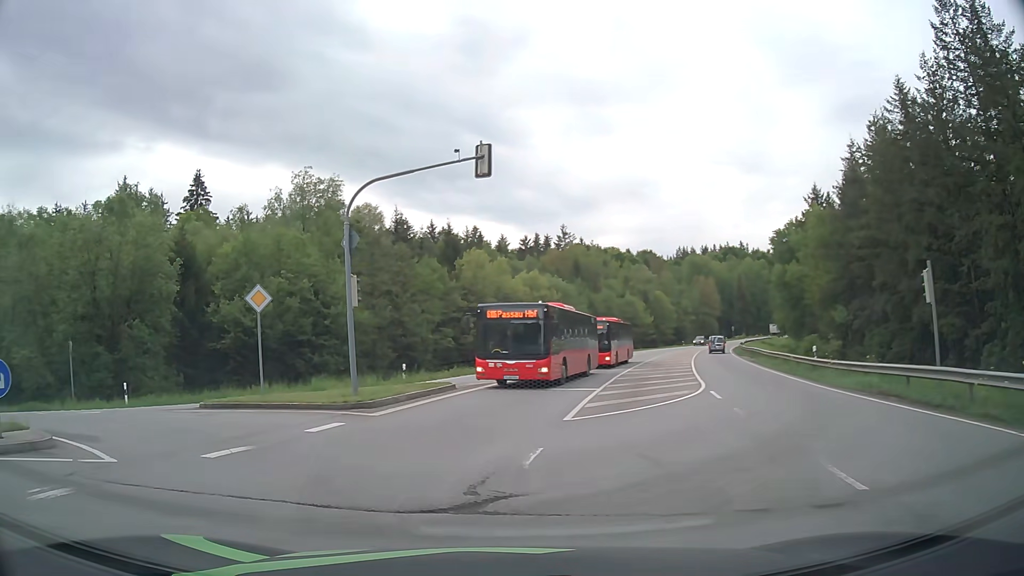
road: secondary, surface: asphalt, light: Day
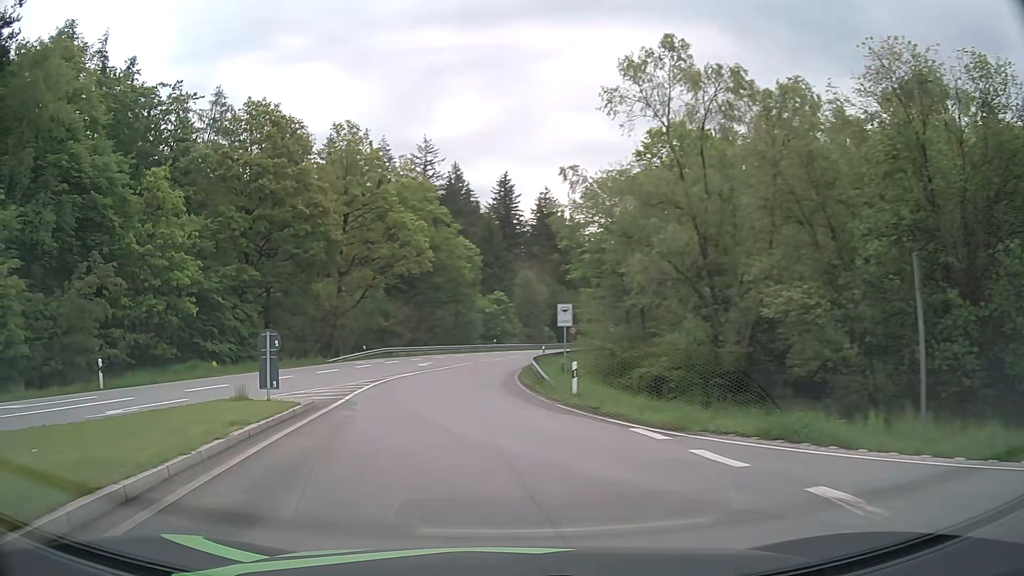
(-11.2, +15.8) m; -68°
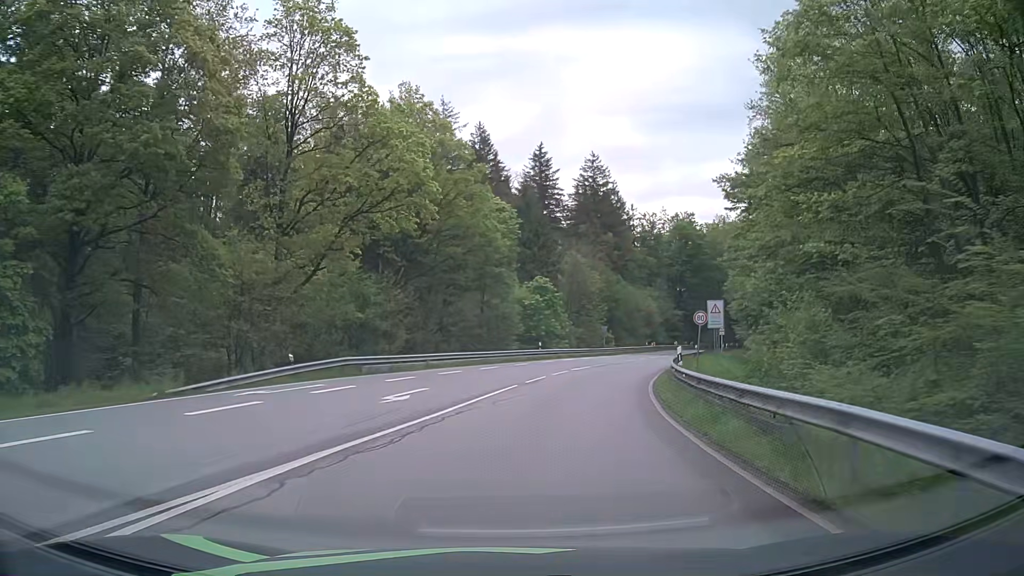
(-2.0, +26.5) m; -3°
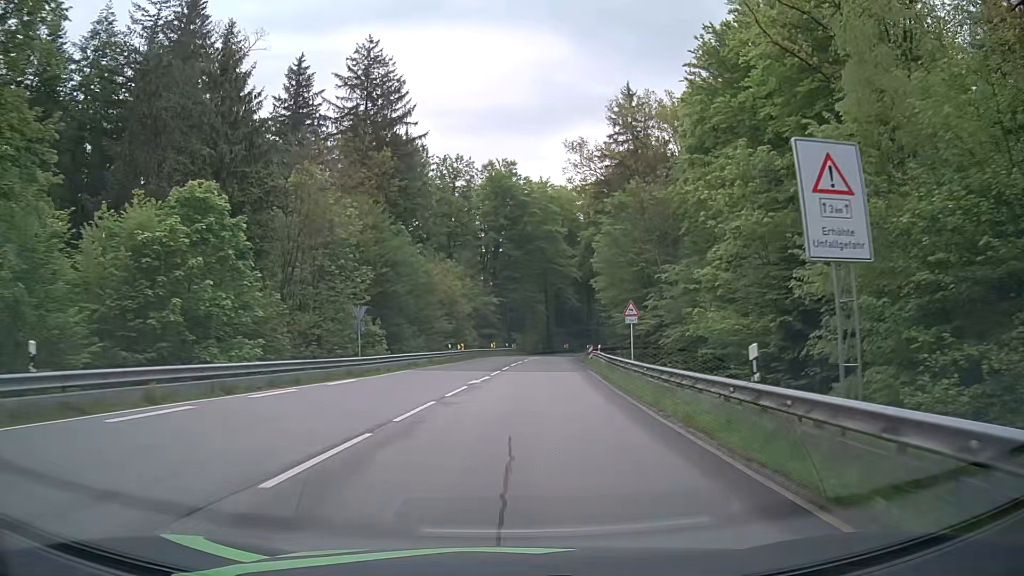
(+7.3, +41.6) m; +18°
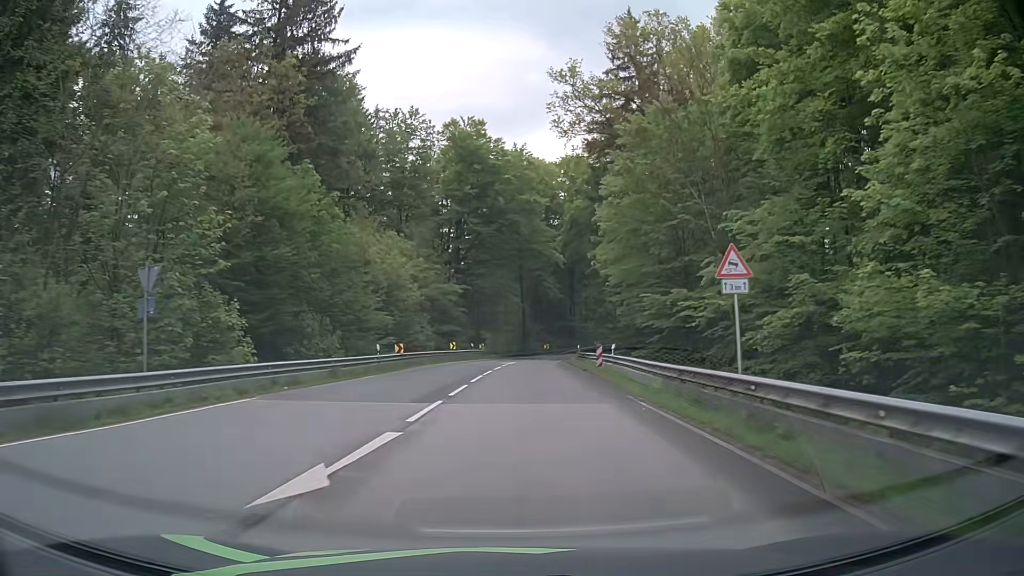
(+0.5, +18.4) m; +2°
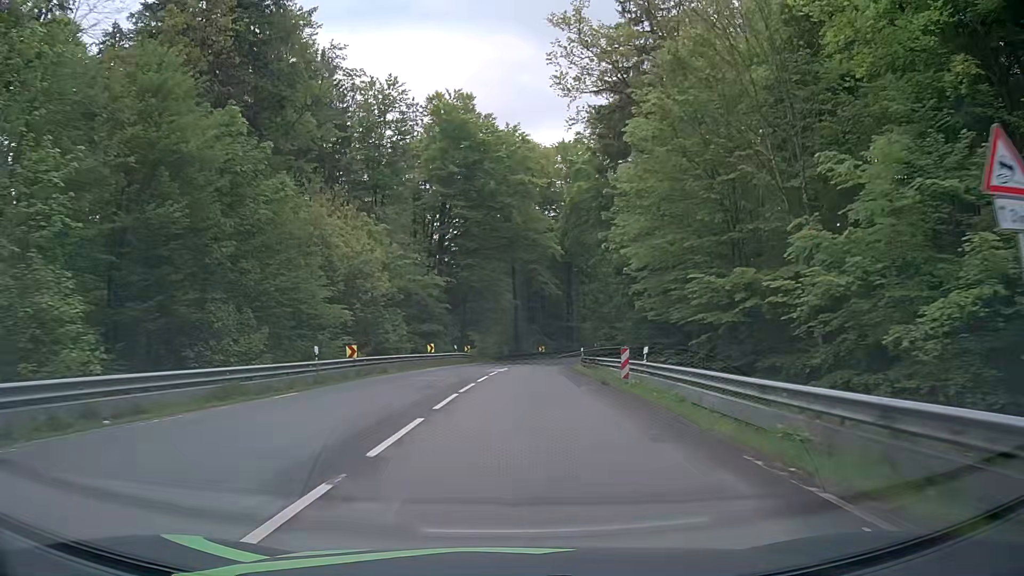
(+0.1, +9.3) m; +1°
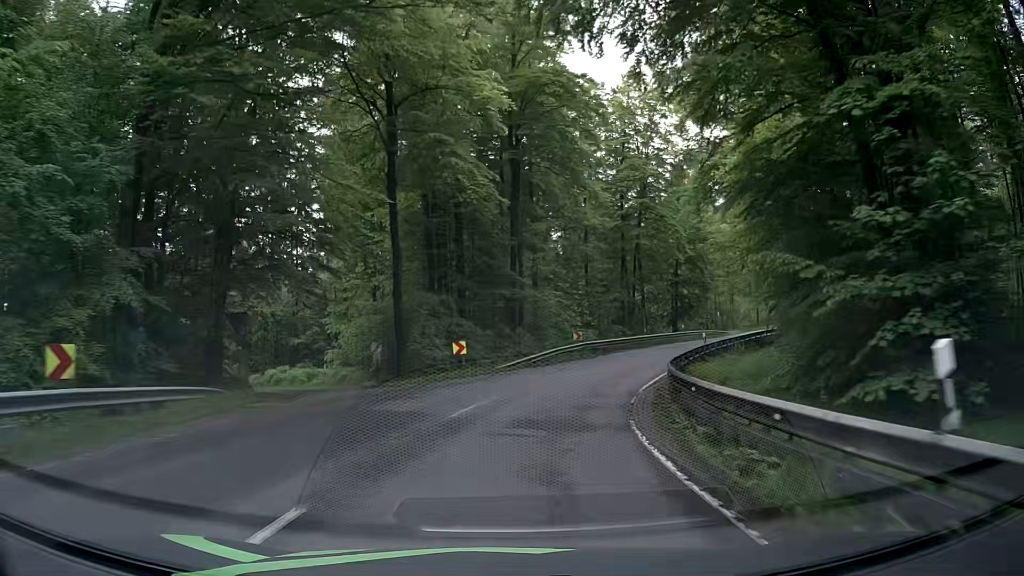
(+2.2, +45.4) m; +7°
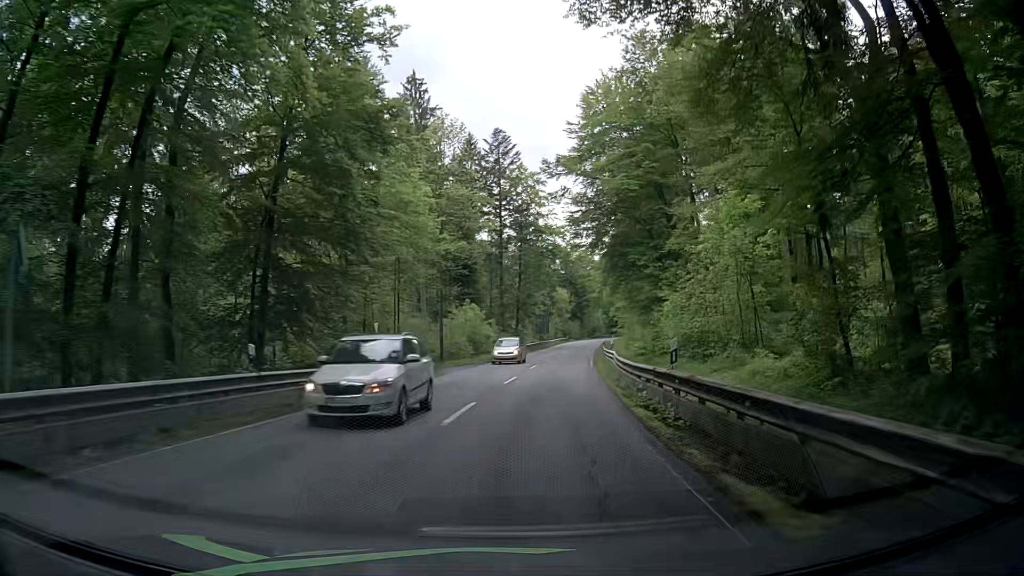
(+11.7, +42.8) m; +31°
(0, +10) (+1, +20) (+2, +30) (+4, +40) (+5, +50) (+6, +60) (+8, +70) (+9, +79) (+11, +89) (+13, +99) m
